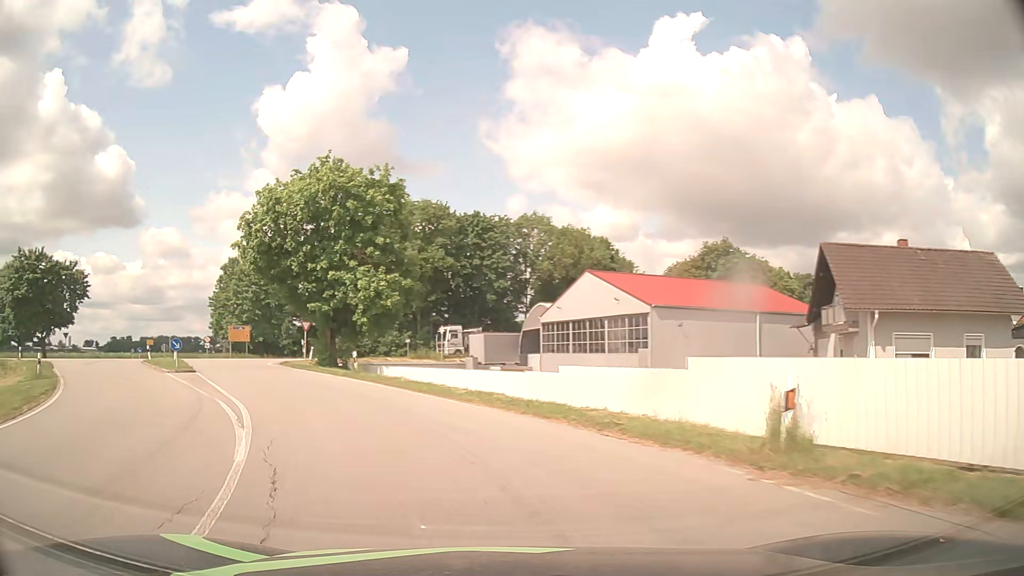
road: primary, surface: asphalt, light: Day
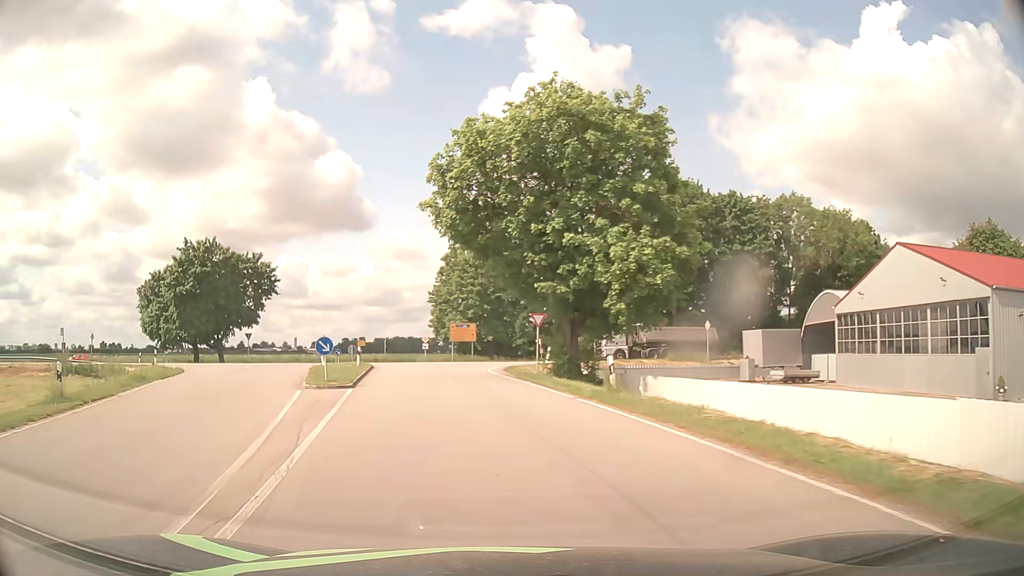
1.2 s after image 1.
(-2.5, +11.6) m; -22°
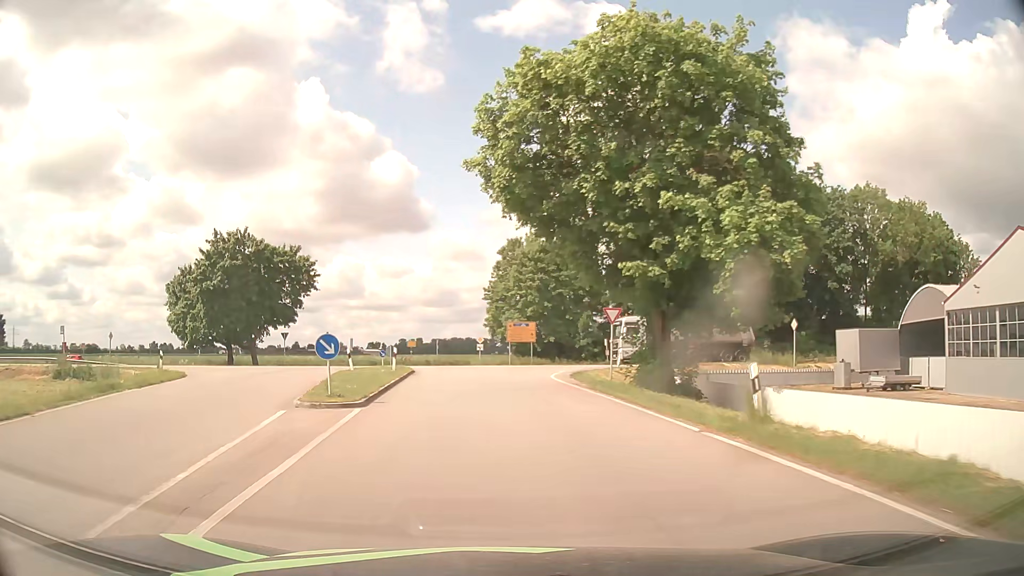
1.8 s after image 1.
(-0.3, +6.3) m; -5°
